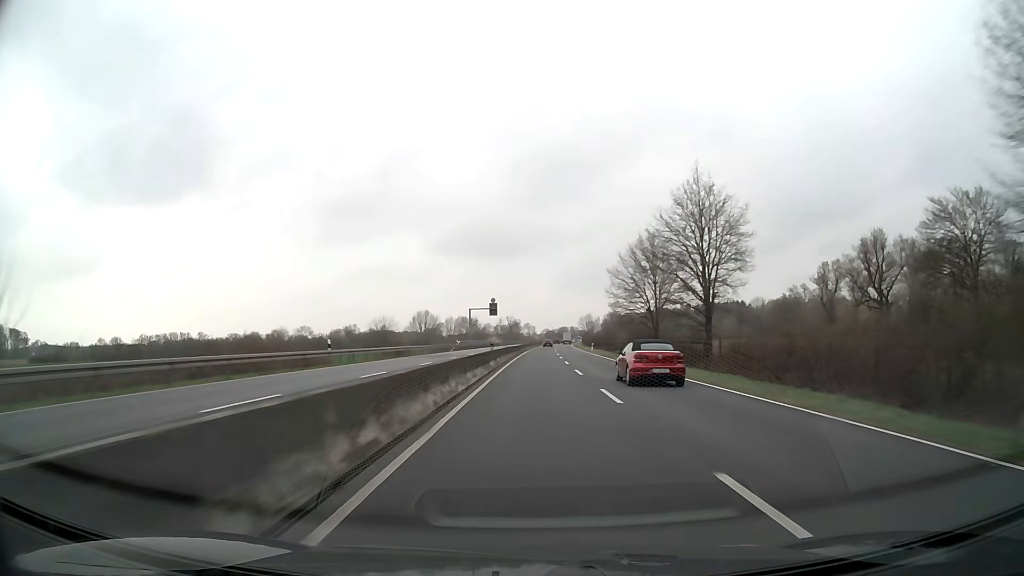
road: trunk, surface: asphalt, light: Day
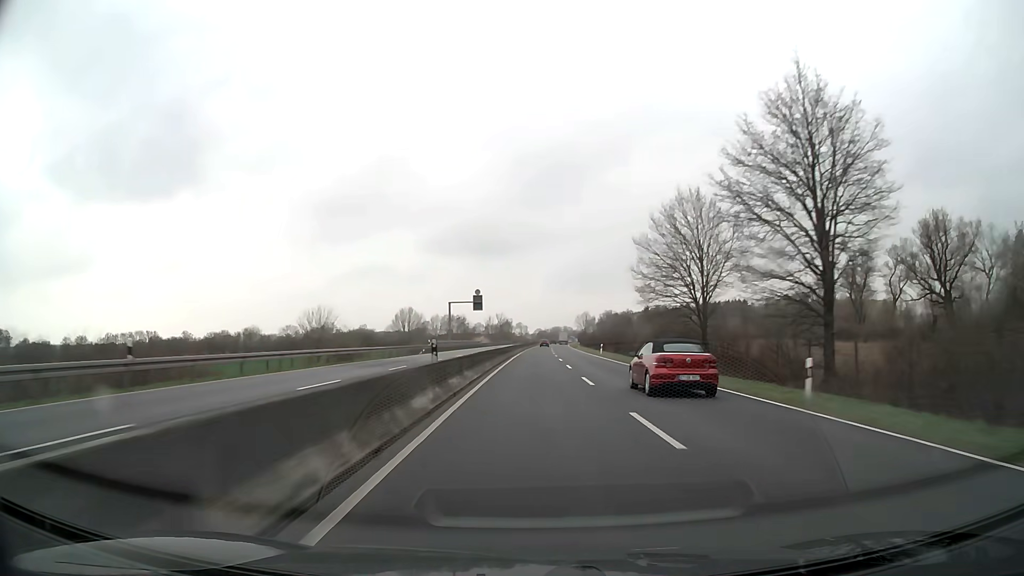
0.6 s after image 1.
(+0.1, +18.4) m; +1°
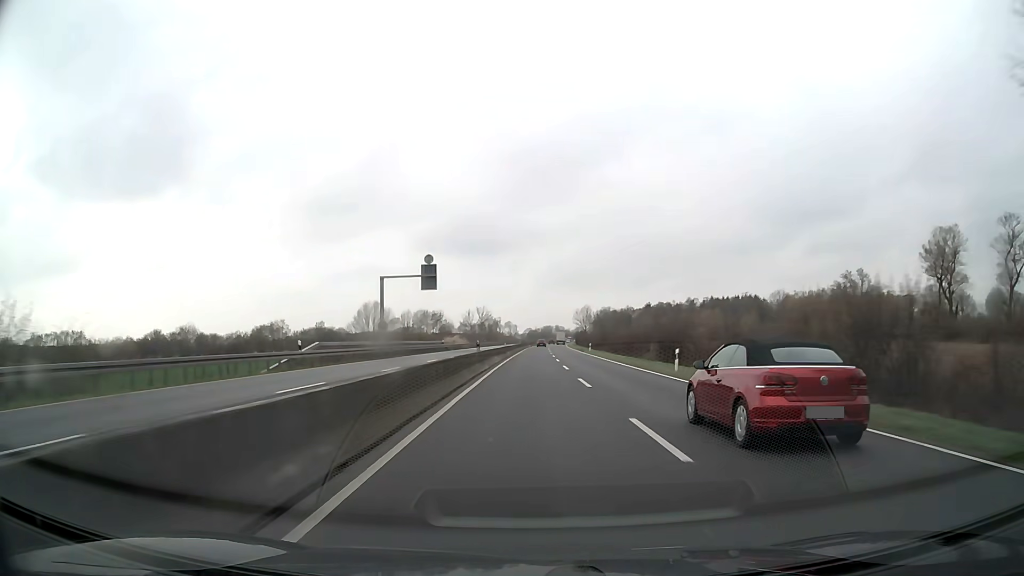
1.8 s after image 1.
(+0.4, +37.1) m; +1°
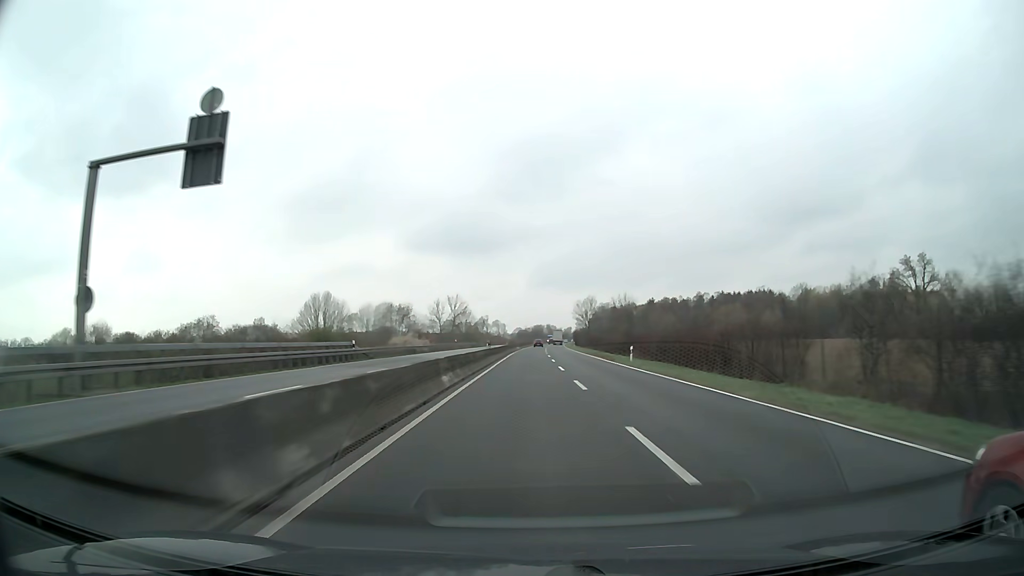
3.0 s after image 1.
(+0.3, +37.4) m; +1°
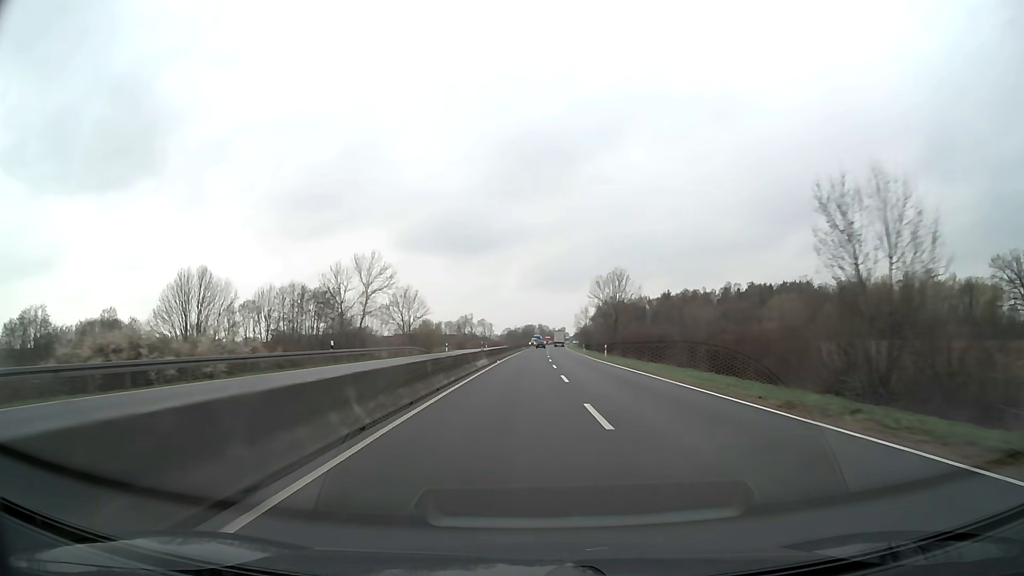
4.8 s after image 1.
(+0.5, +56.4) m; +1°
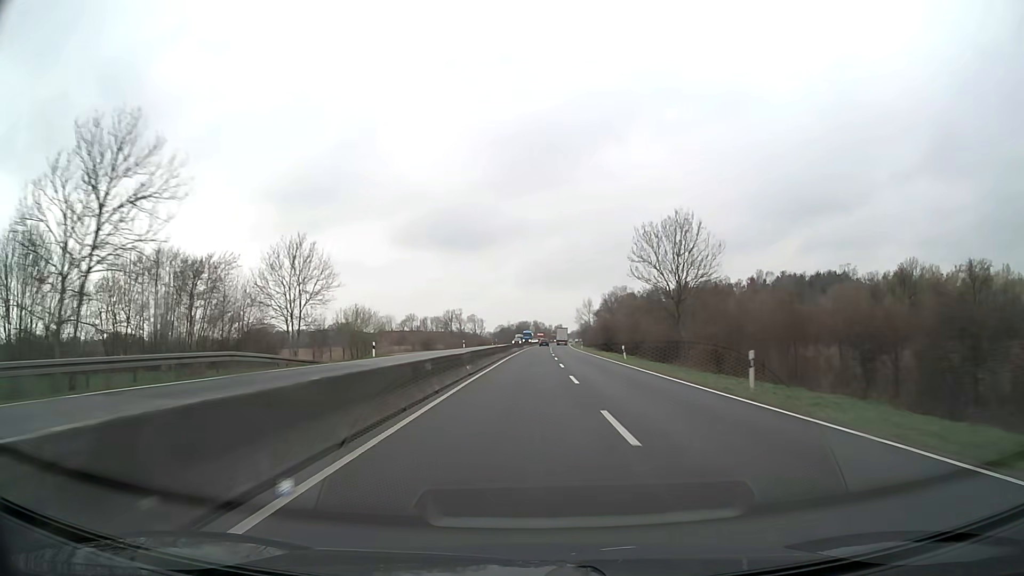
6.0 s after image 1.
(+0.1, +37.8) m; 0°
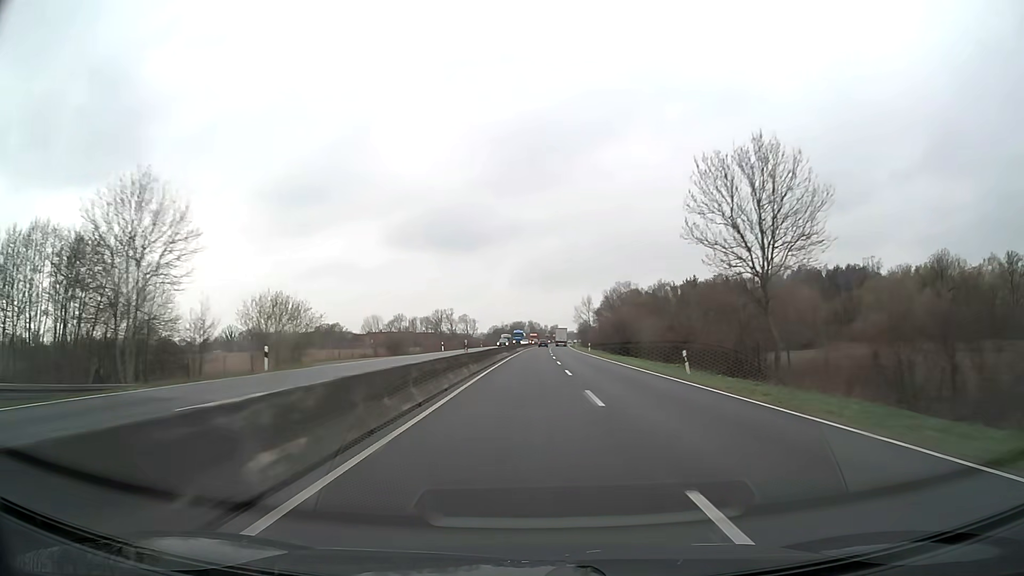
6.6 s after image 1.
(+0.1, +18.9) m; +1°
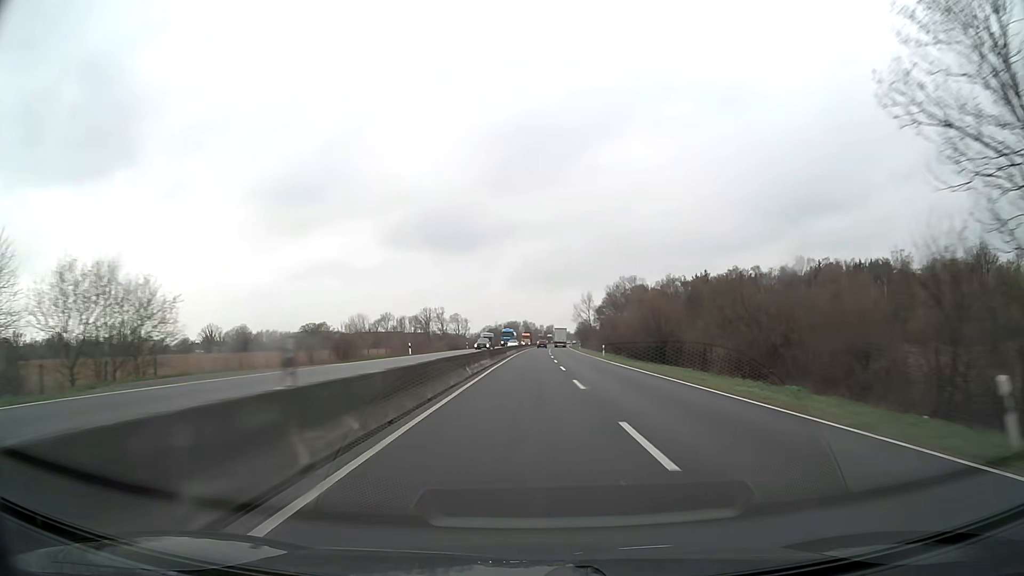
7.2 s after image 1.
(0.0, +18.9) m; 0°
(0, +10) (0, +20) (0, +30) (0, +40) (+1, +50) (+1, +60) (+1, +70) (+1, +80) (+1, +90) (+2, +100) m
